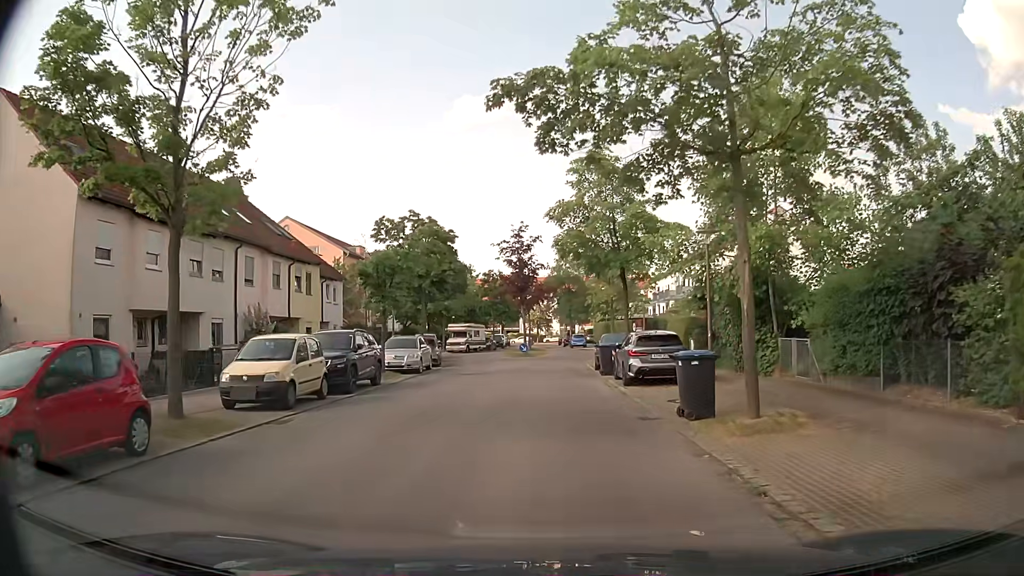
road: residential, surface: asphalt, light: Day
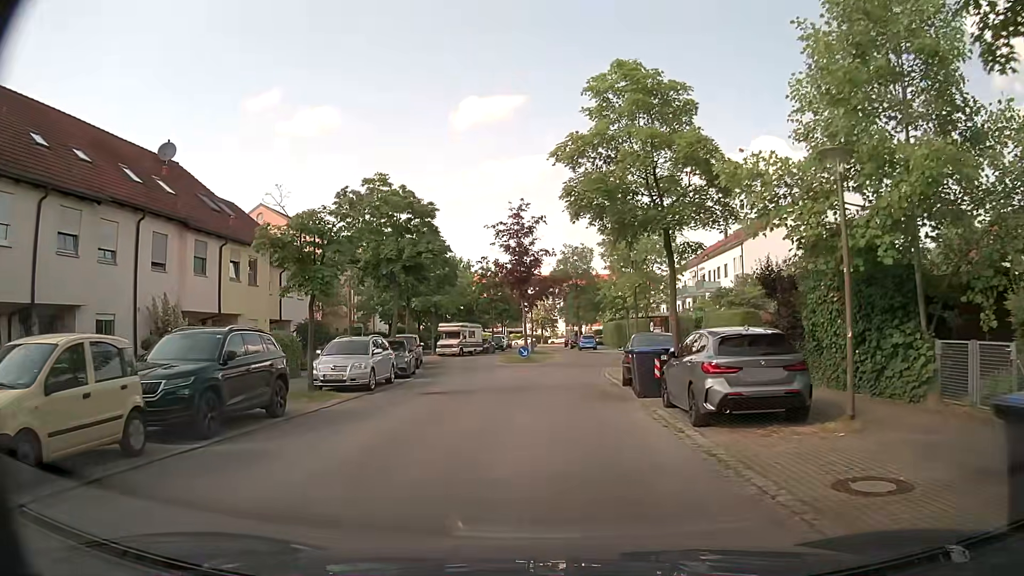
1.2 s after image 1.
(0.0, +8.0) m; 0°
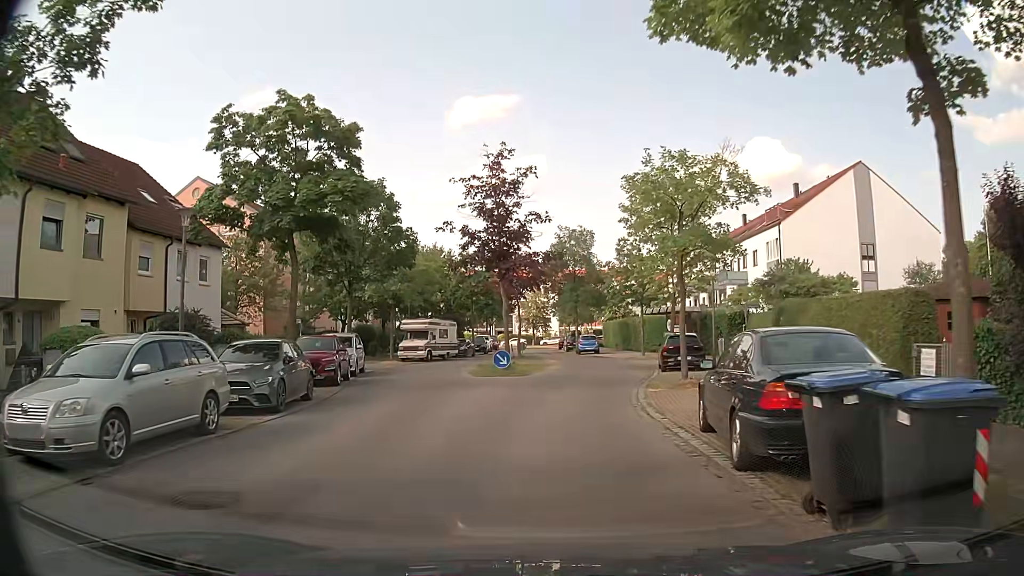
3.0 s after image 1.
(+0.1, +11.5) m; 0°
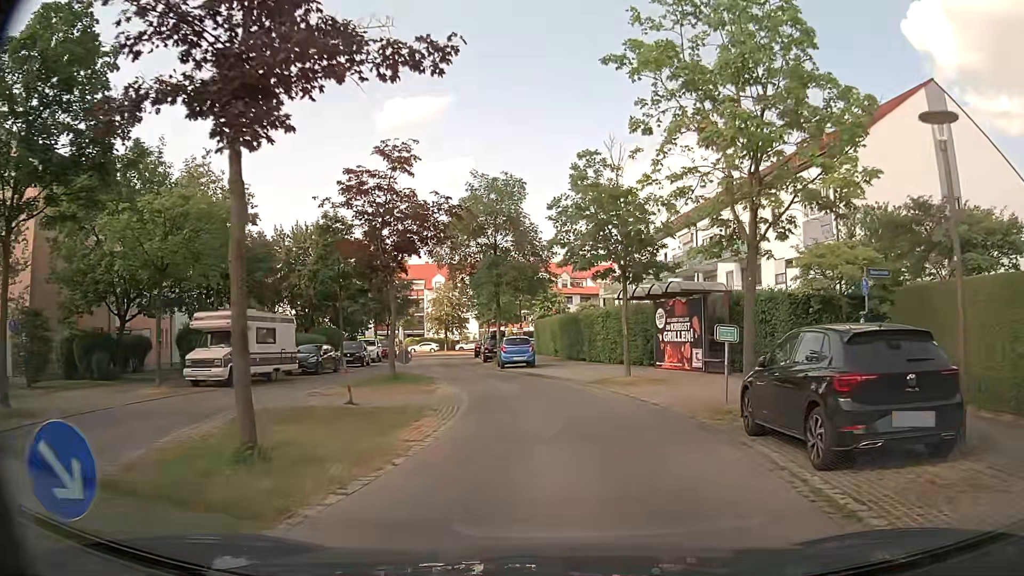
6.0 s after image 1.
(+0.9, +19.7) m; +7°
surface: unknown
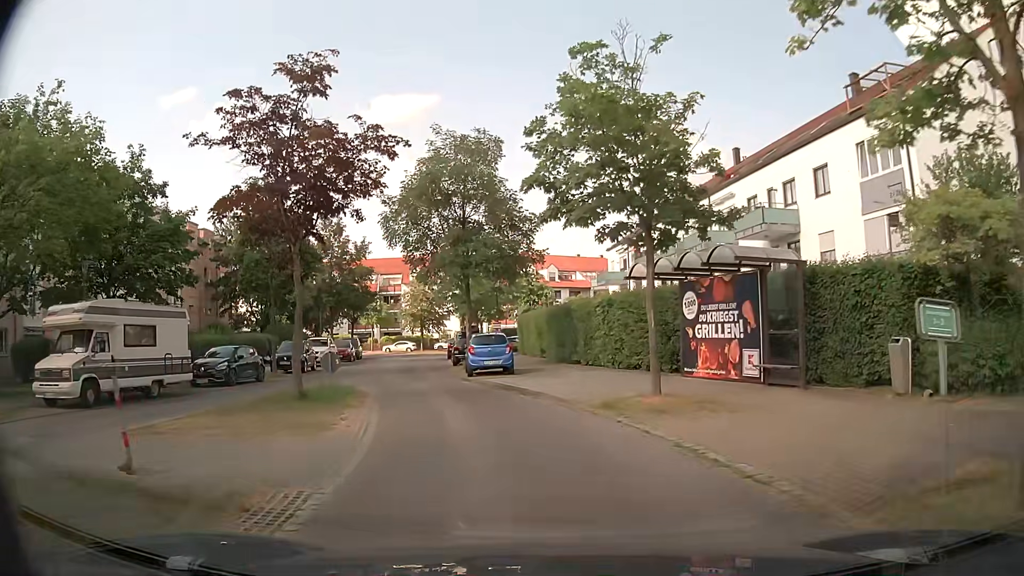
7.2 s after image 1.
(+0.2, +7.9) m; +1°
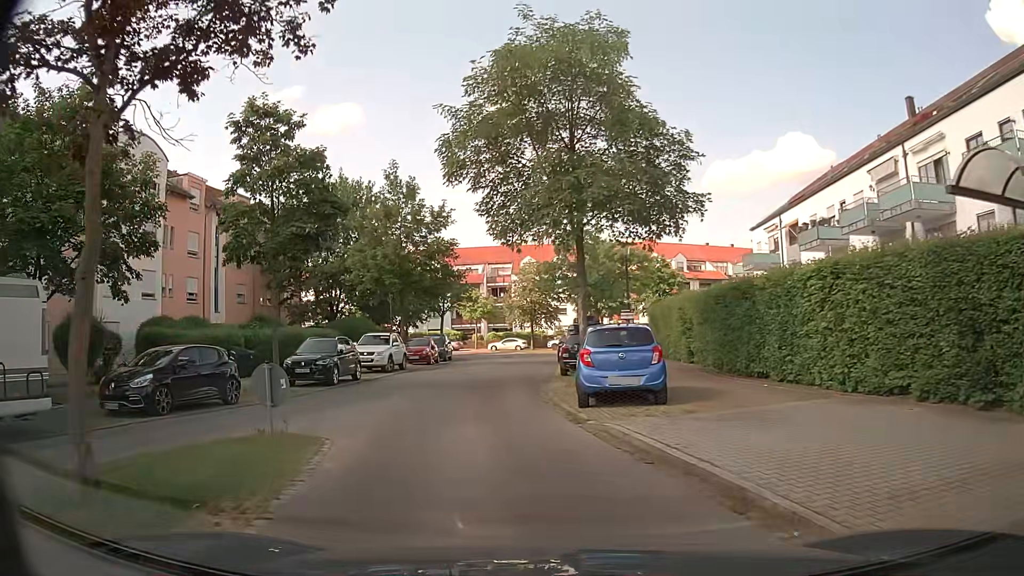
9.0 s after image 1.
(-0.7, +11.1) m; -10°
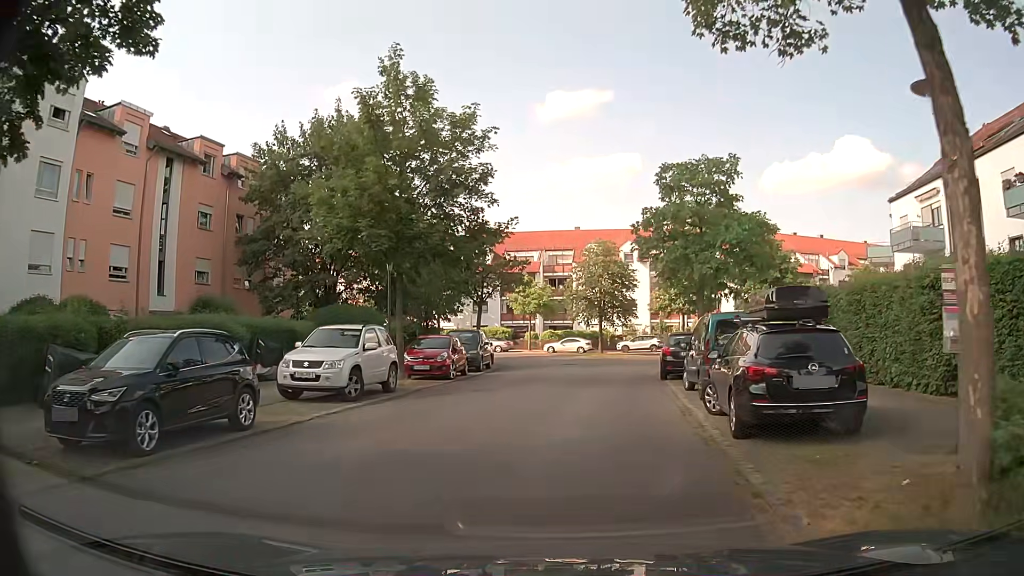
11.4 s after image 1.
(-1.1, +13.9) m; -5°
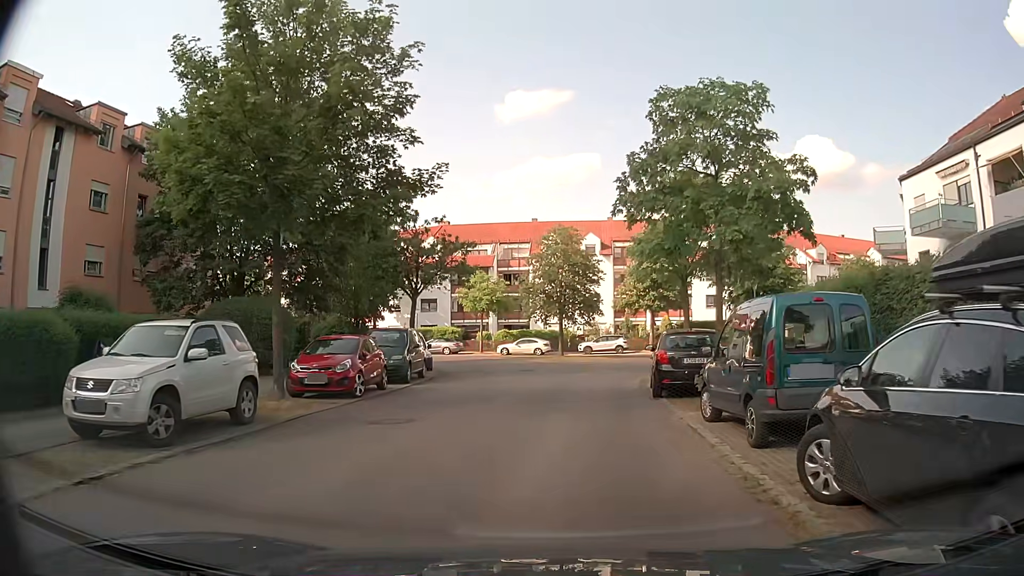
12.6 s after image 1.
(+0.2, +6.3) m; +4°
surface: asphalt
(0, +10) (+1, +20) (+1, +30) (-2, +40) (-6, +48) (-13, +56) (-22, +61) (-31, +65) (-39, +70) (-48, +75) m
